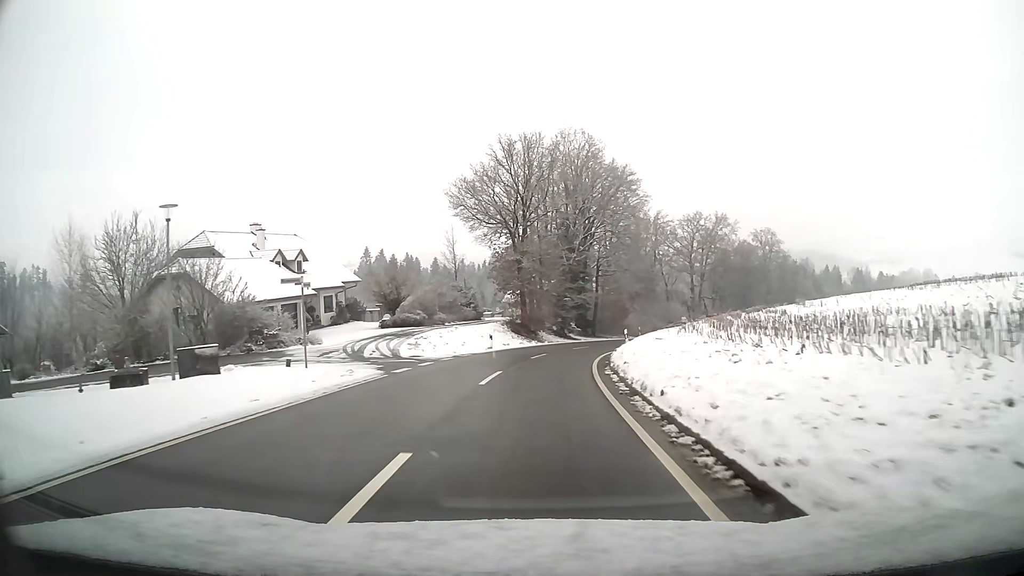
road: tertiary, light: Day
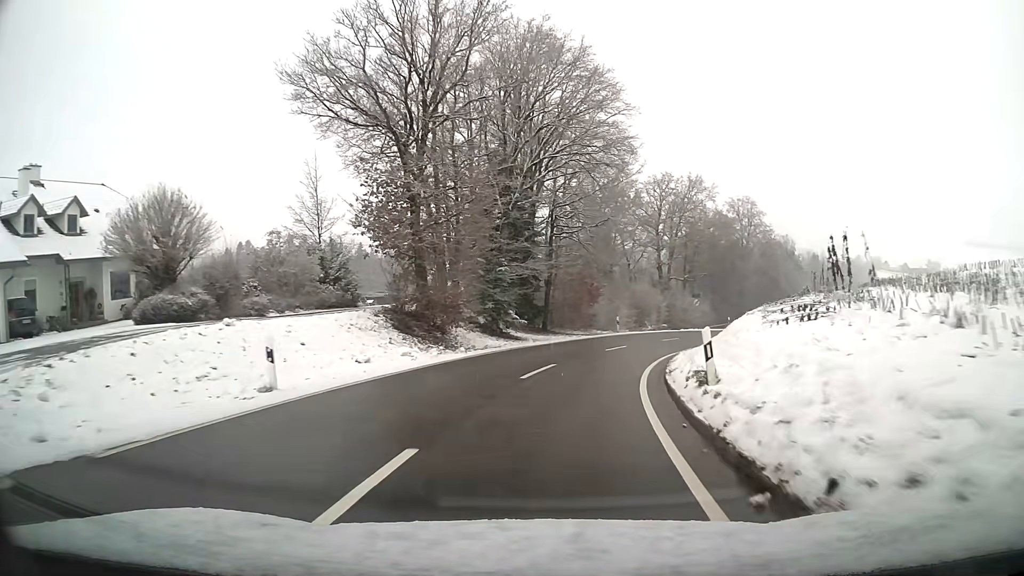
(+1.1, +23.7) m; +7°
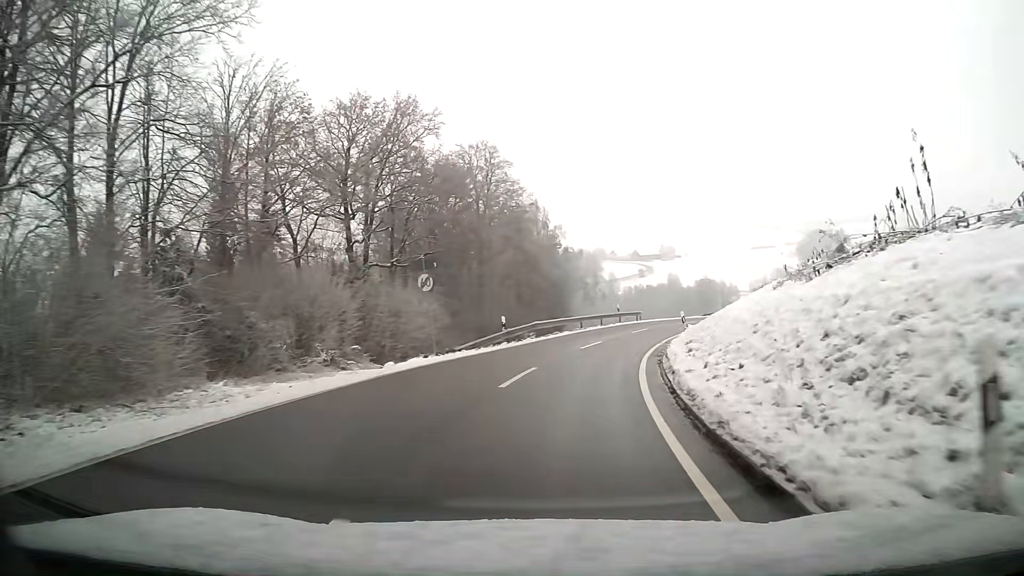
(+7.9, +36.3) m; +25°
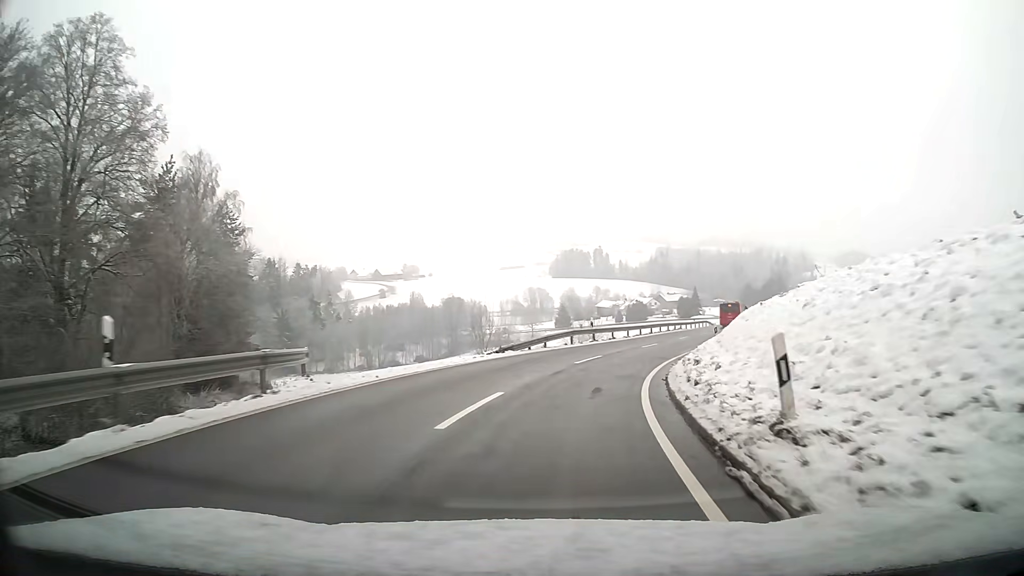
(+7.0, +38.0) m; +22°
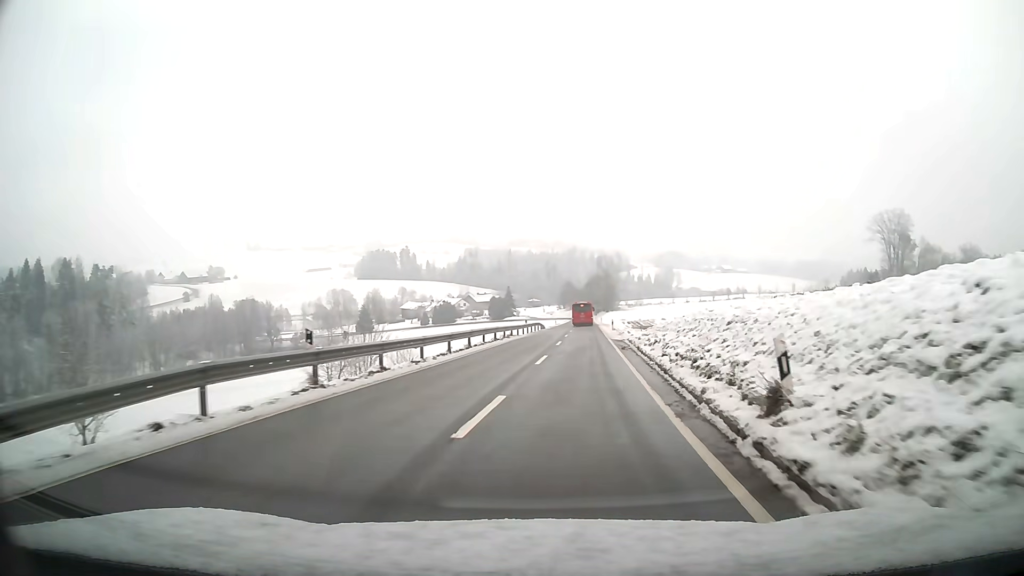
(+3.4, +23.9) m; +16°
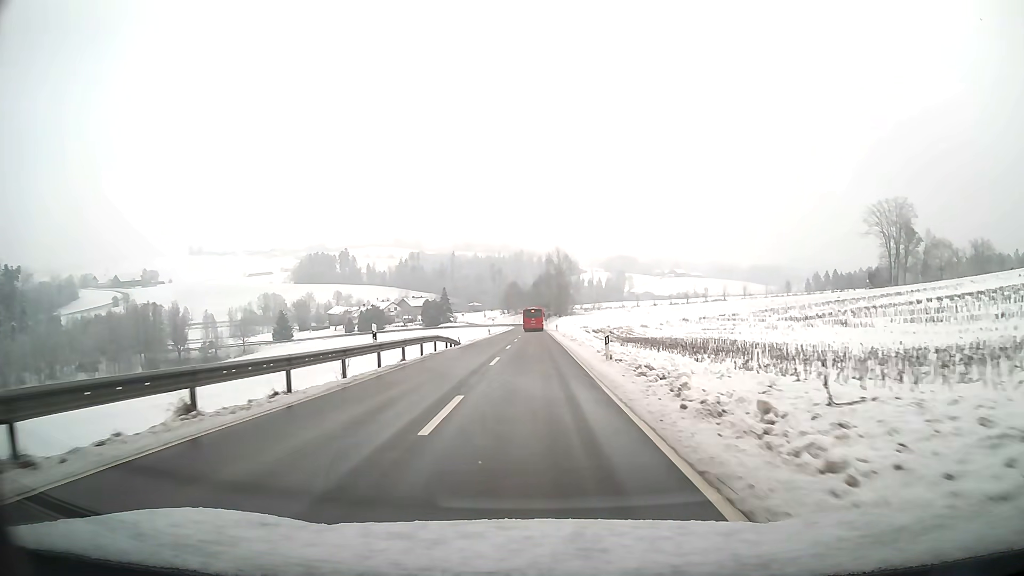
(+1.4, +35.5) m; +2°
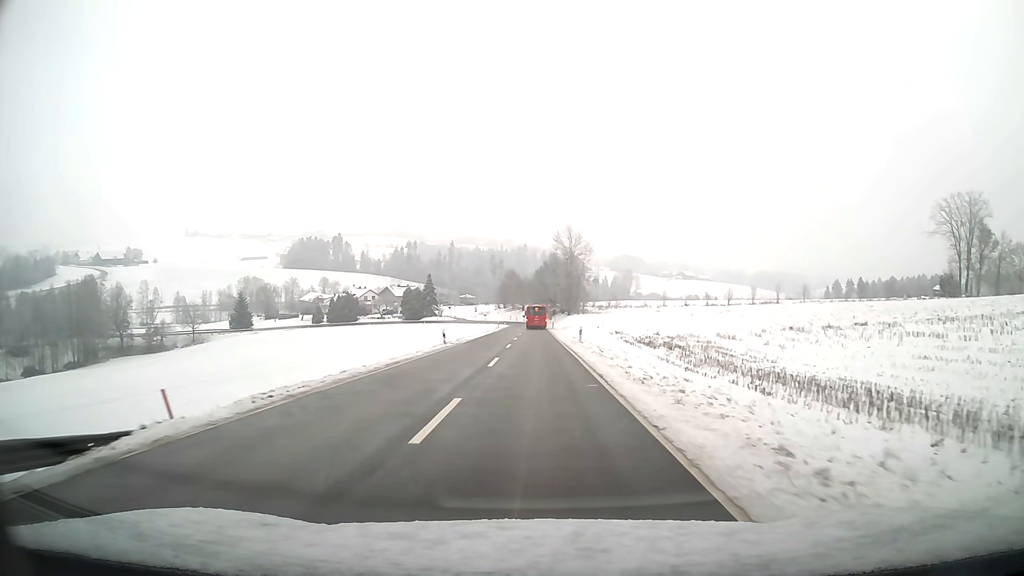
(0.0, +36.8) m; 0°
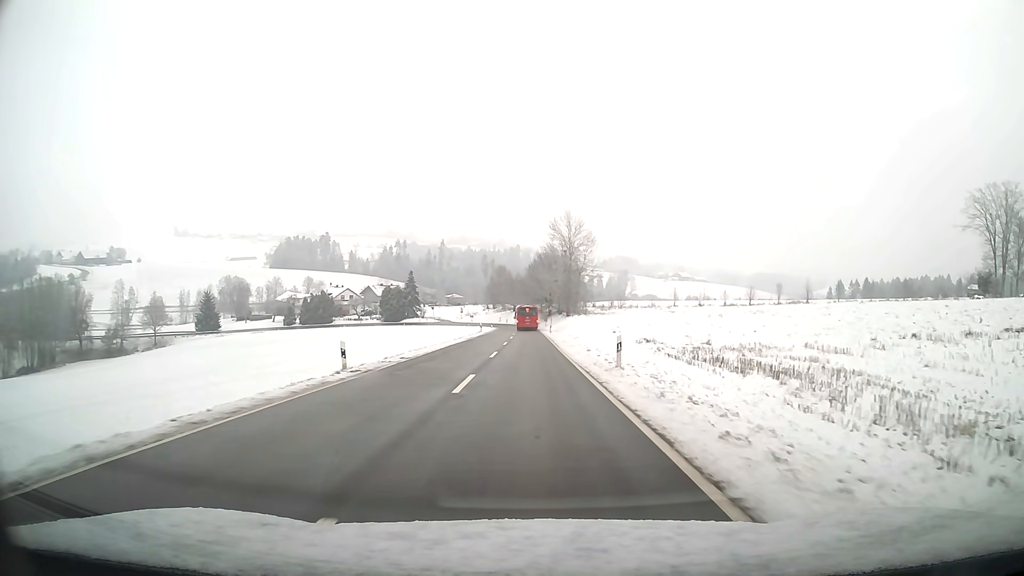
(+0.1, +18.6) m; 0°
